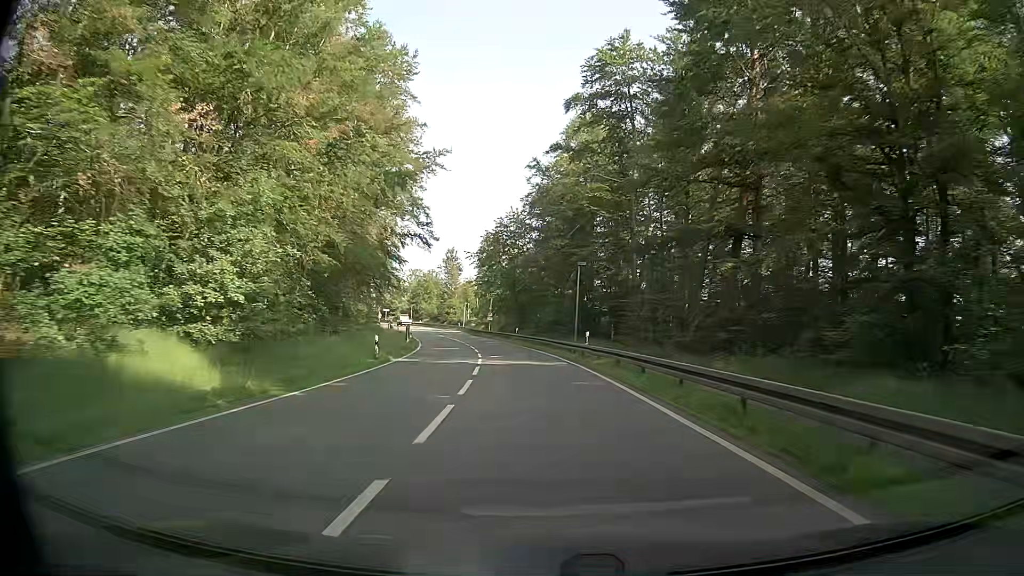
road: primary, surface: asphalt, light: Day
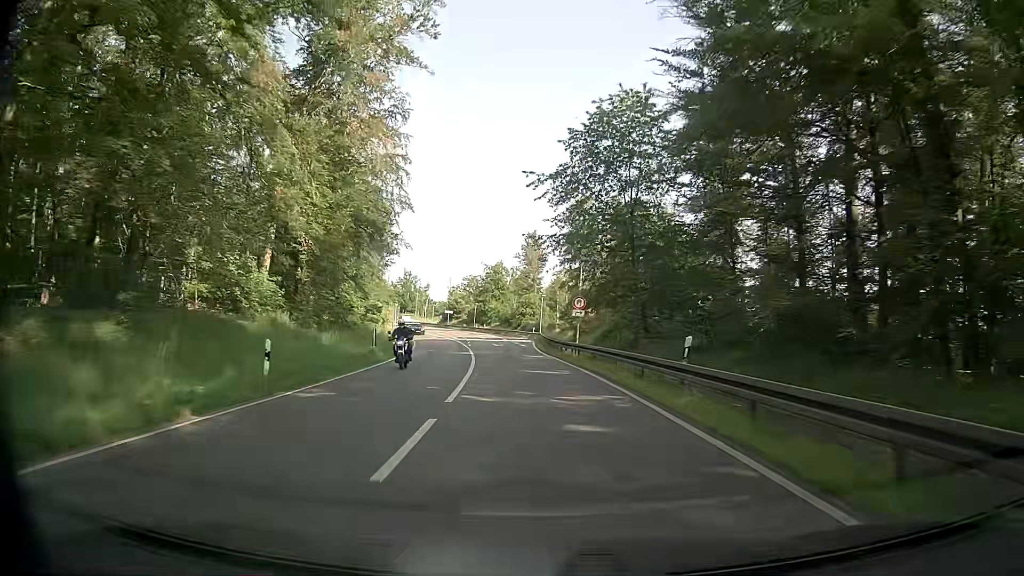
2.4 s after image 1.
(-3.2, +44.3) m; -8°
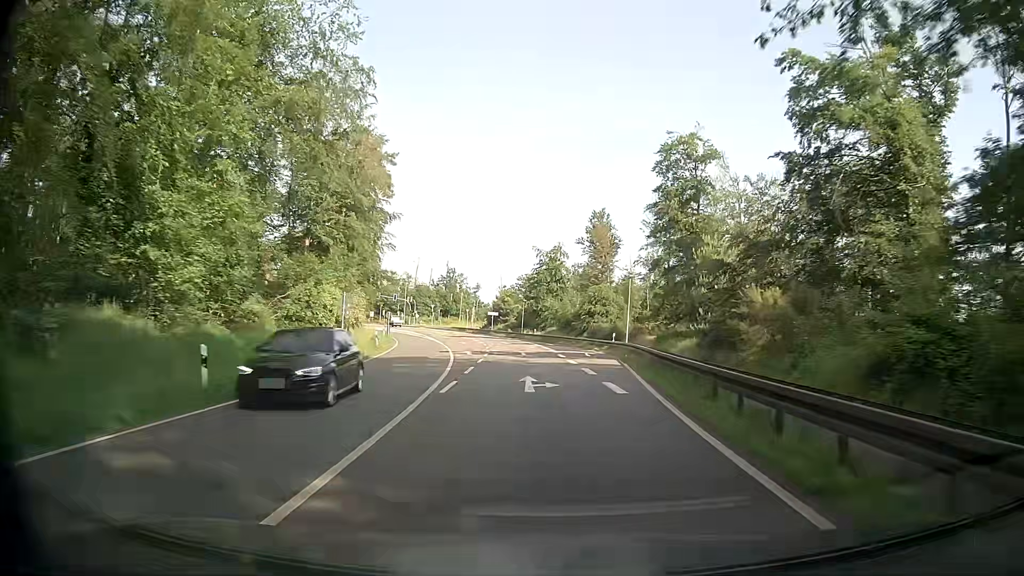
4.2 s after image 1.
(-1.6, +33.1) m; -6°
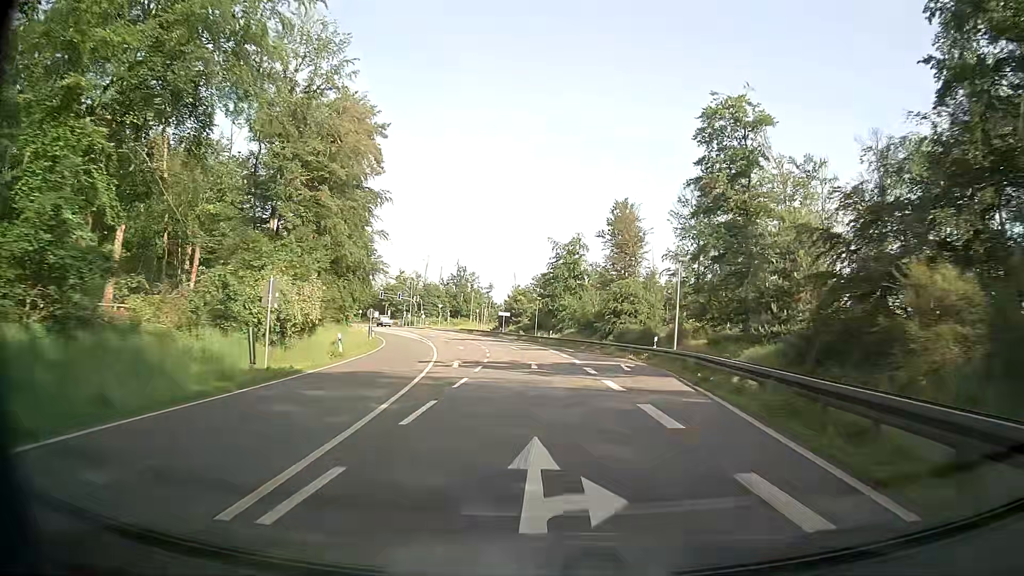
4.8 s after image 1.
(0.0, +11.0) m; 0°
(0, +10) (-1, +20) (-1, +30) (-2, +40) (-4, +50) (-5, +60) (-7, +69) (-10, +79) (-12, +89) (-15, +98) m
